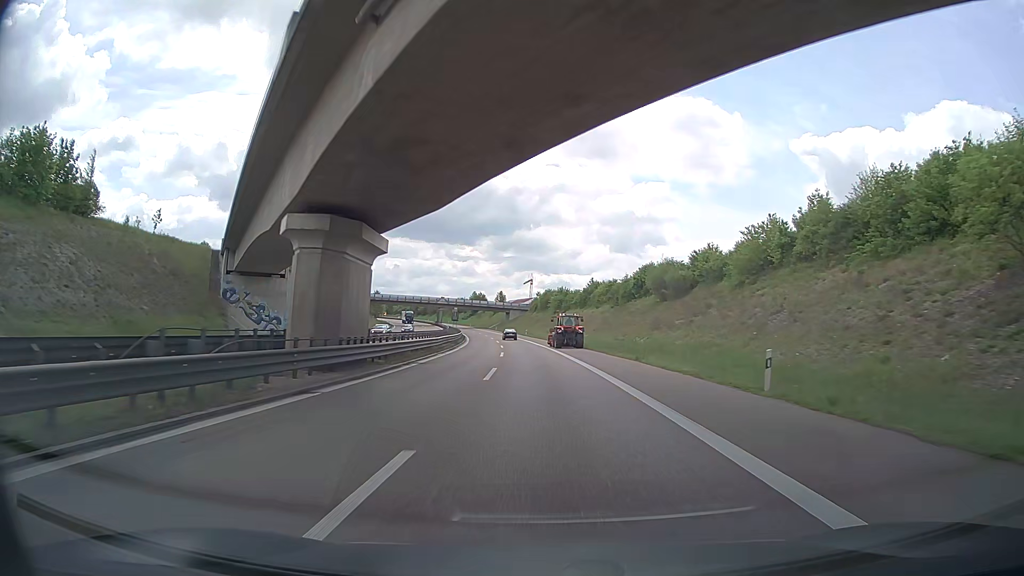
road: trunk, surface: asphalt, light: Day
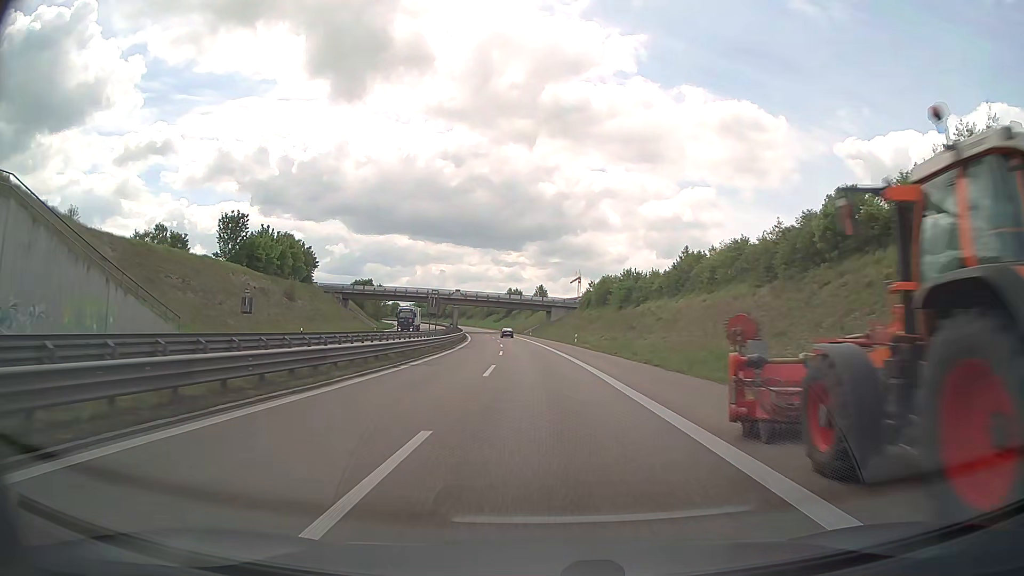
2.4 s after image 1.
(-1.1, +52.5) m; -4°
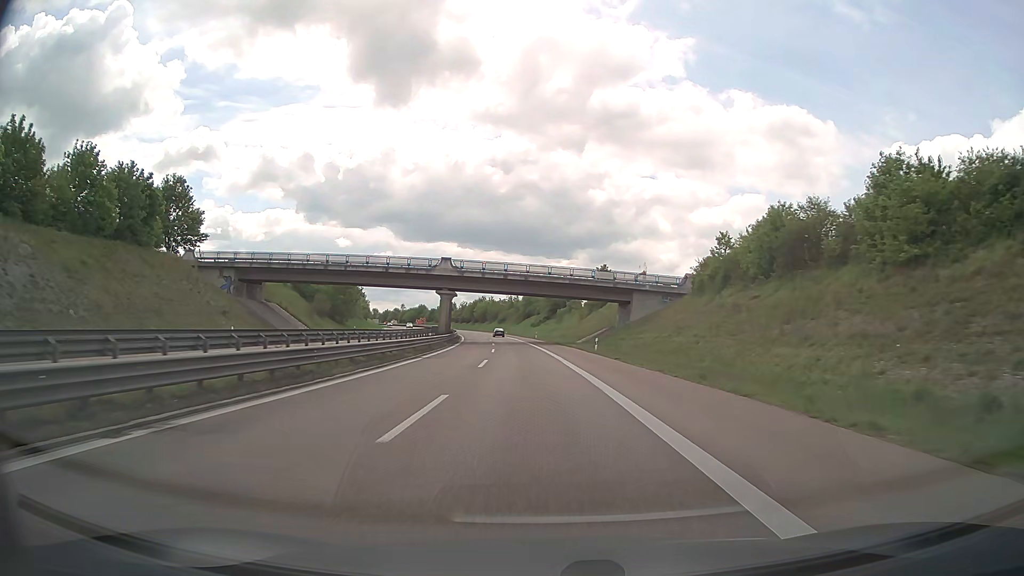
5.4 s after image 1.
(-2.1, +66.9) m; -4°
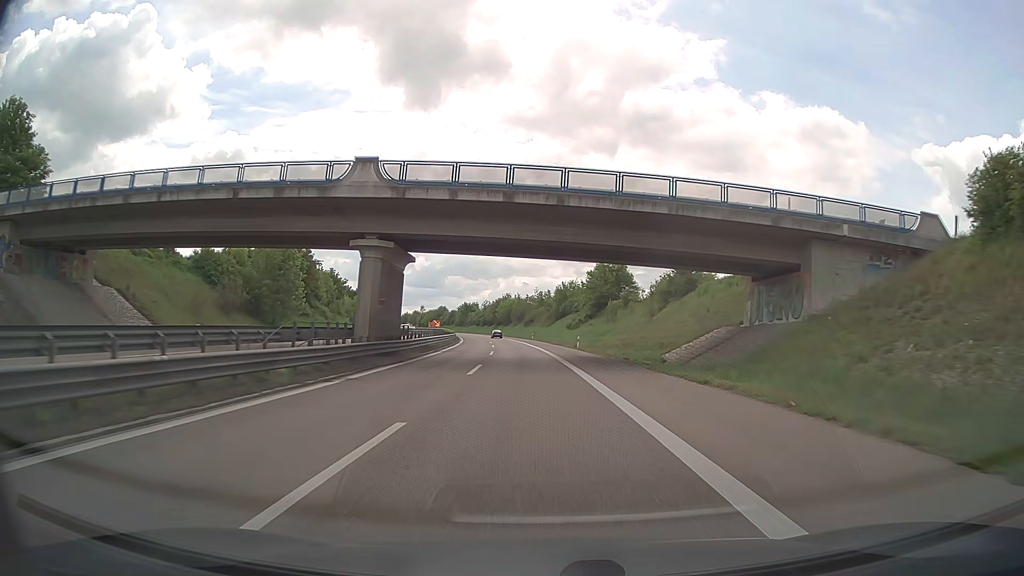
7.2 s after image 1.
(-1.1, +40.6) m; -3°
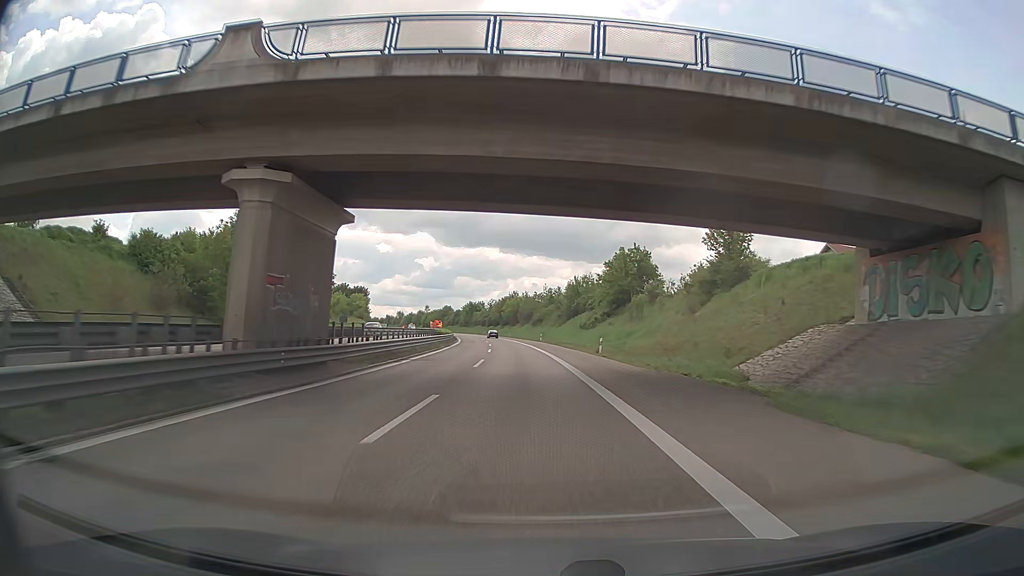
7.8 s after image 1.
(-0.1, +13.6) m; -1°
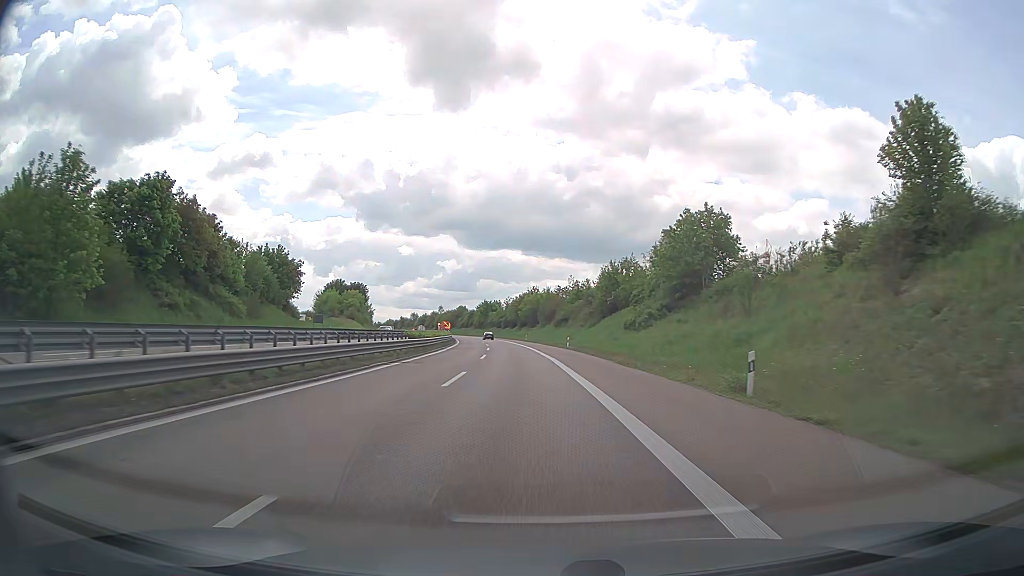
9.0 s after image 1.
(-0.3, +27.2) m; -1°
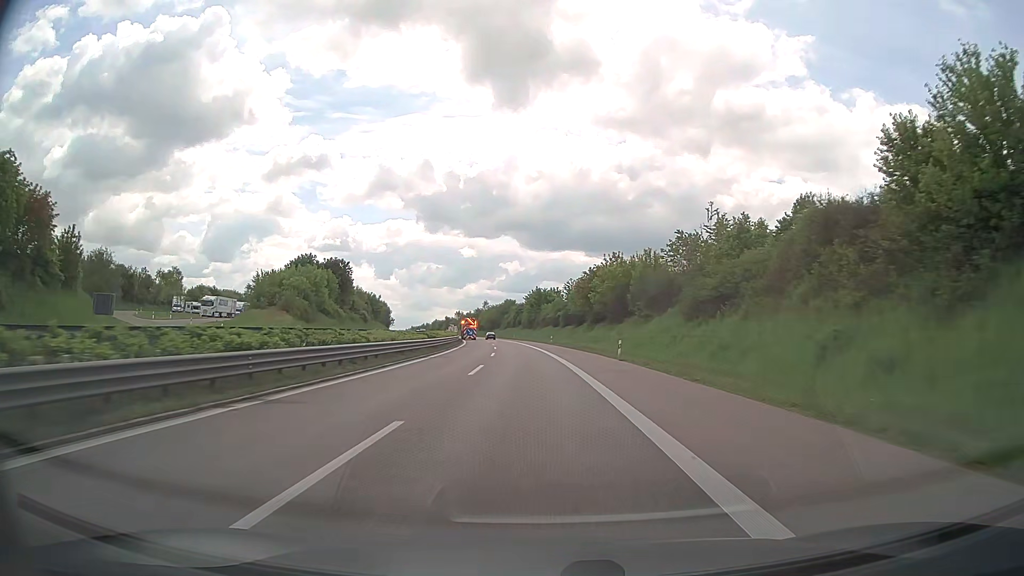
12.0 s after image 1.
(-3.8, +67.2) m; -6°
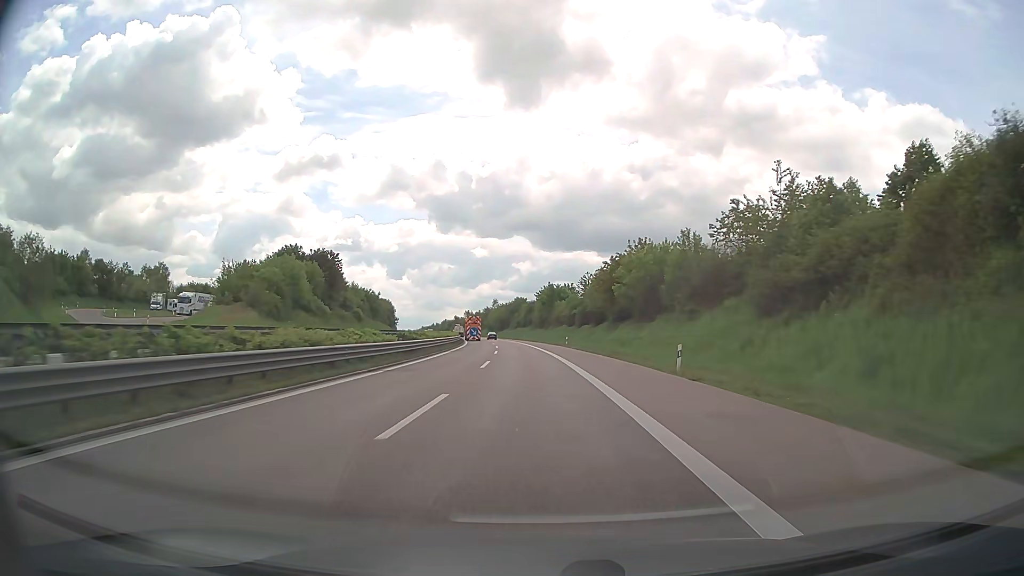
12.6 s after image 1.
(-0.1, +13.4) m; -1°
(0, +10) (0, +20) (0, +30) (-1, +40) (-1, +50) (-2, +60) (-3, +70) (-3, +80) (-4, +90) (-6, +100) m
